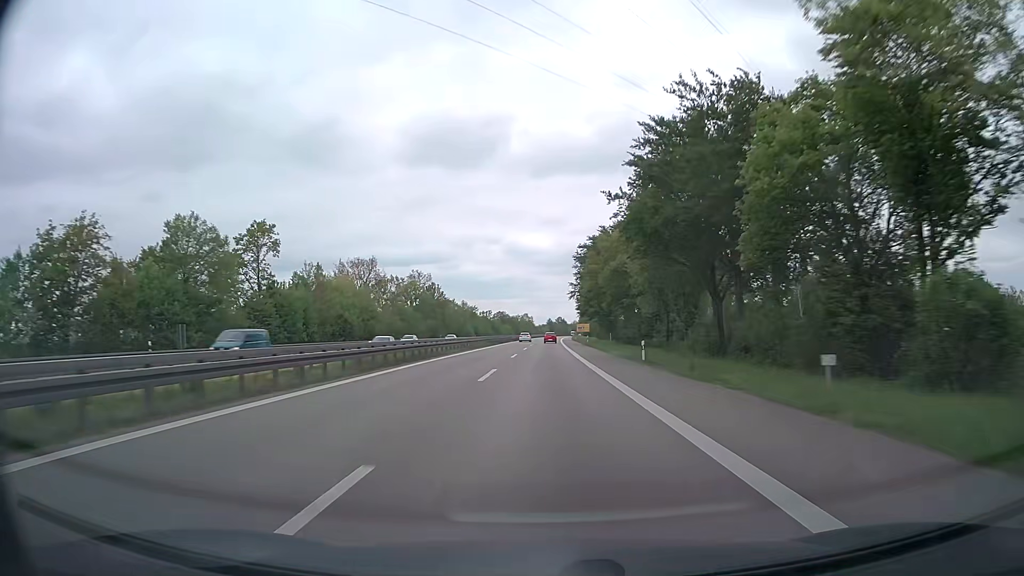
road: trunk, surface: asphalt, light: Day
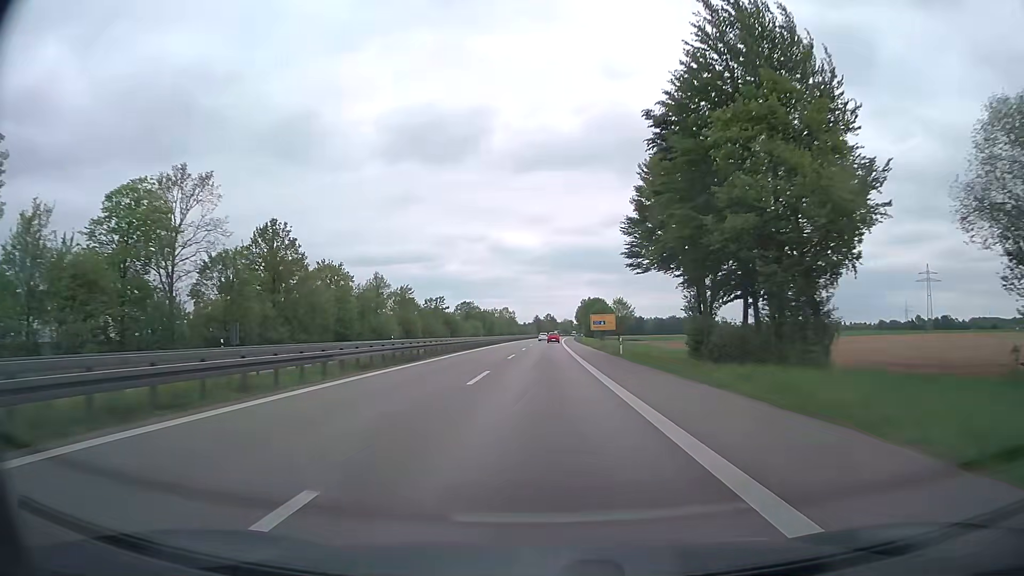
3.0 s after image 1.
(+0.4, +91.7) m; +1°
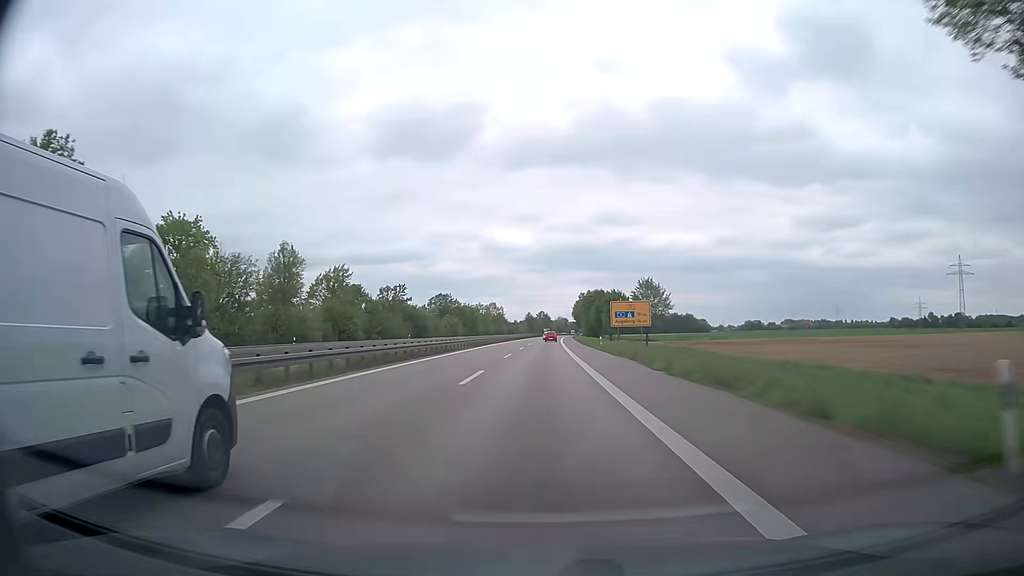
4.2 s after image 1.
(+0.3, +36.7) m; +1°
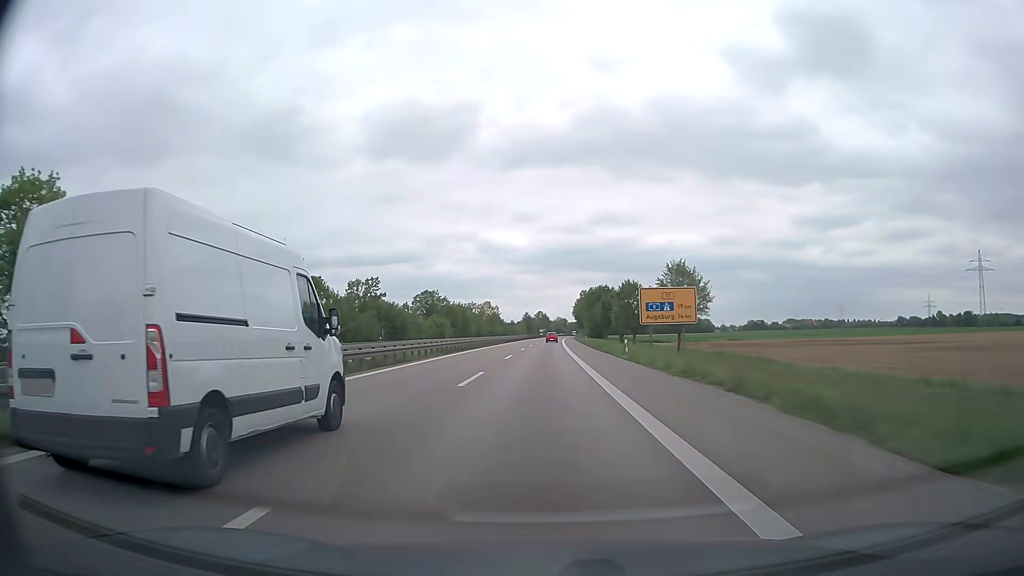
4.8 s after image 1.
(0.0, +18.3) m; 0°
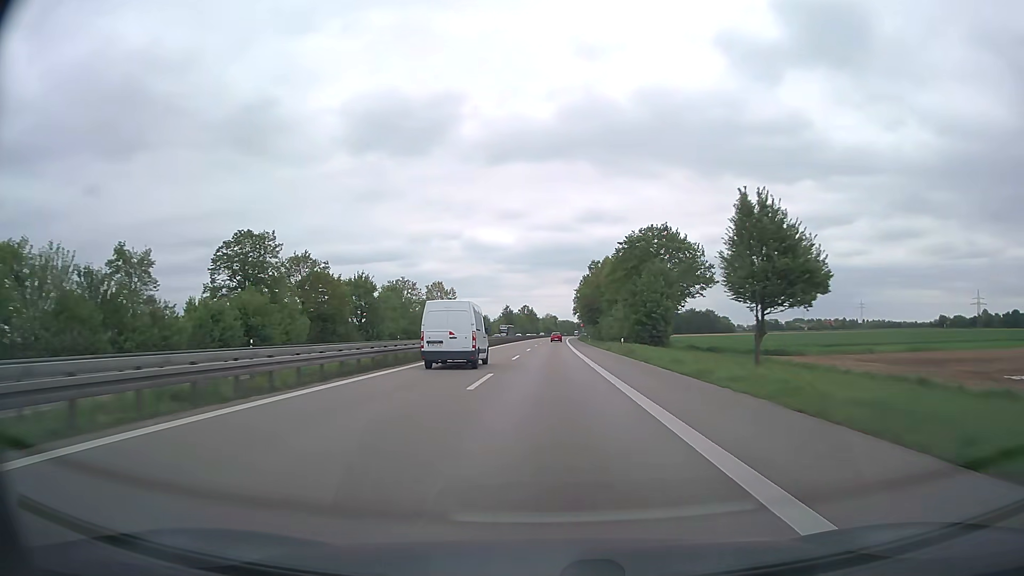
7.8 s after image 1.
(+1.0, +91.7) m; +1°
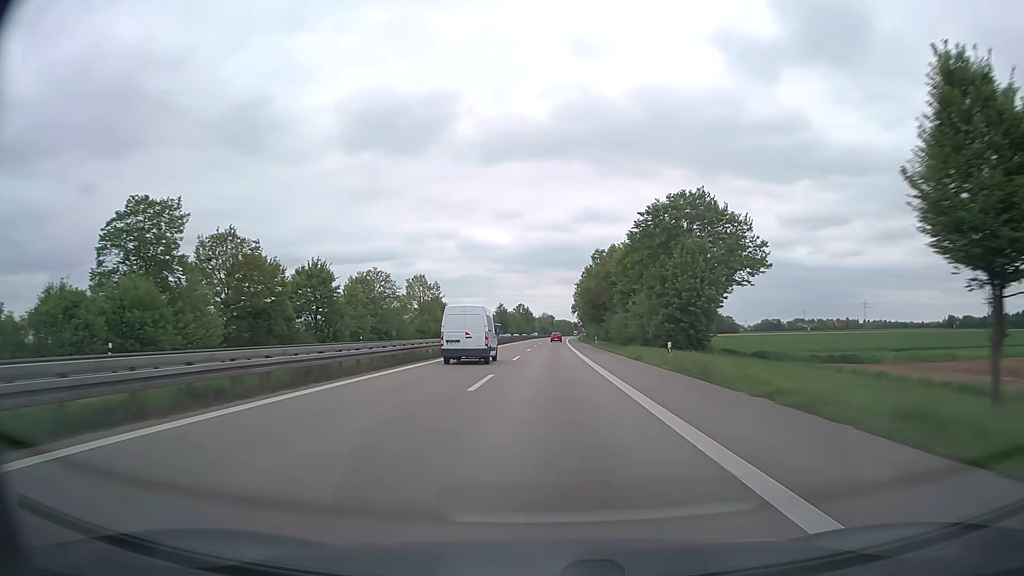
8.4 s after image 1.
(+0.1, +18.4) m; 0°
(0, +10) (0, +20) (0, +30) (0, +40) (0, +50) (+1, +60) (+1, +70) (+1, +80) (+1, +90) (+1, +100) m
